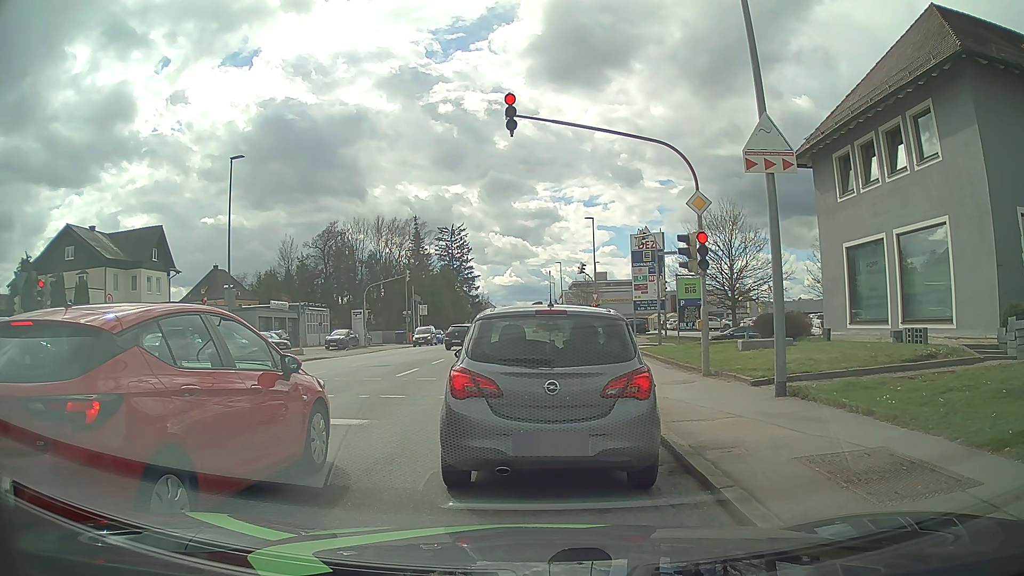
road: tertiary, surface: asphalt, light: Day
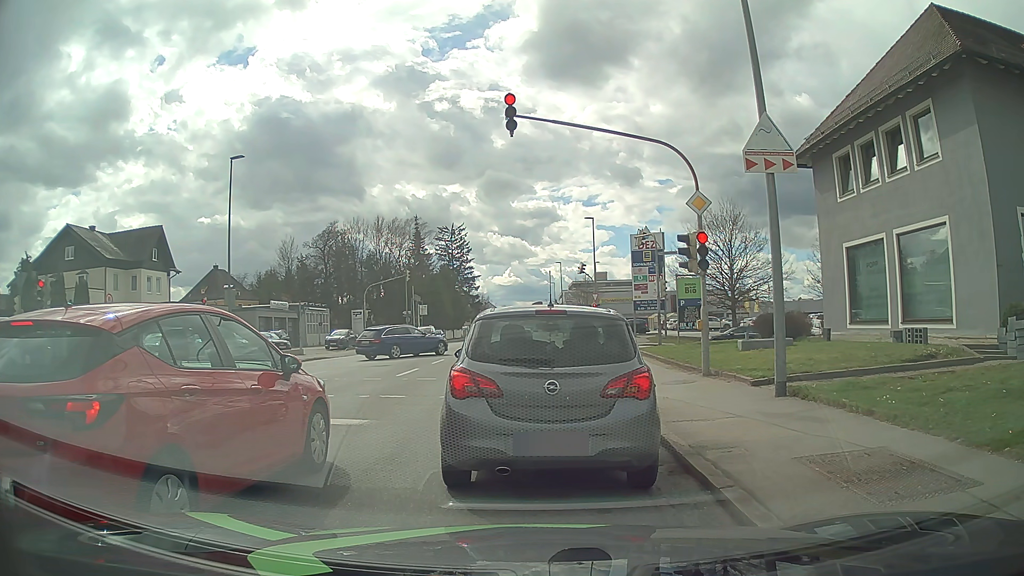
(0.0, 0.0) m; 0°
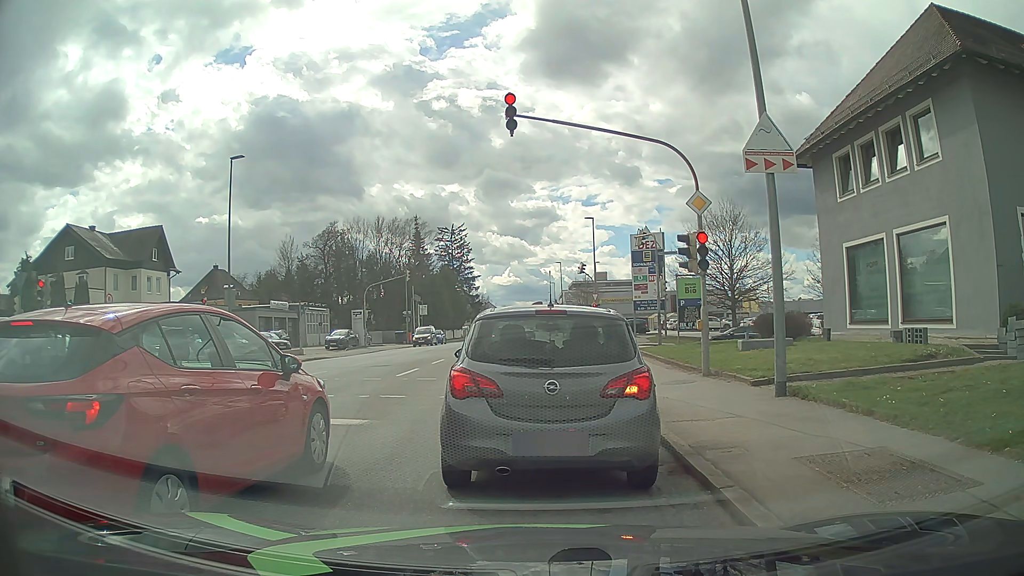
(0.0, 0.0) m; 0°
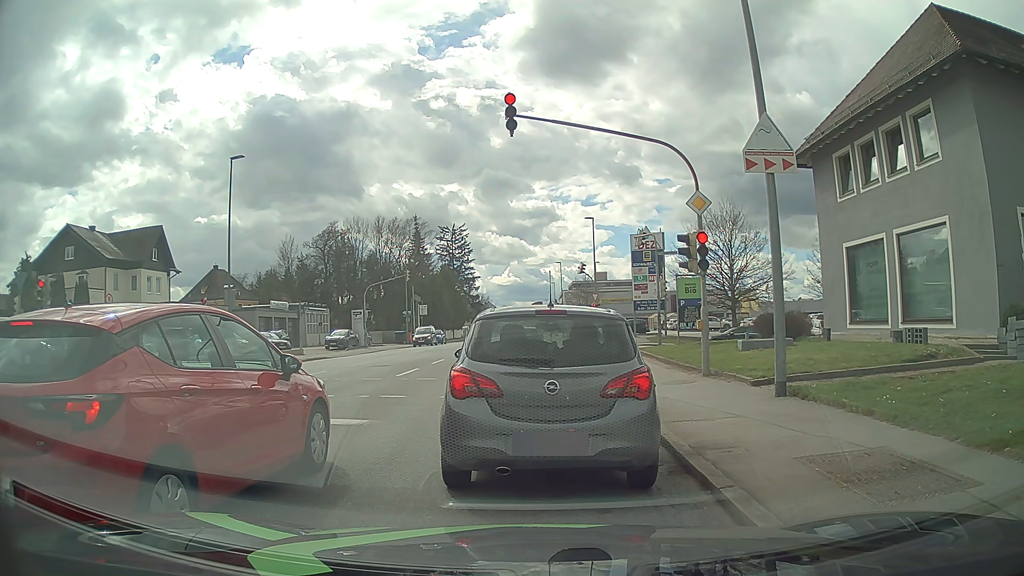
(0.0, 0.0) m; 0°
